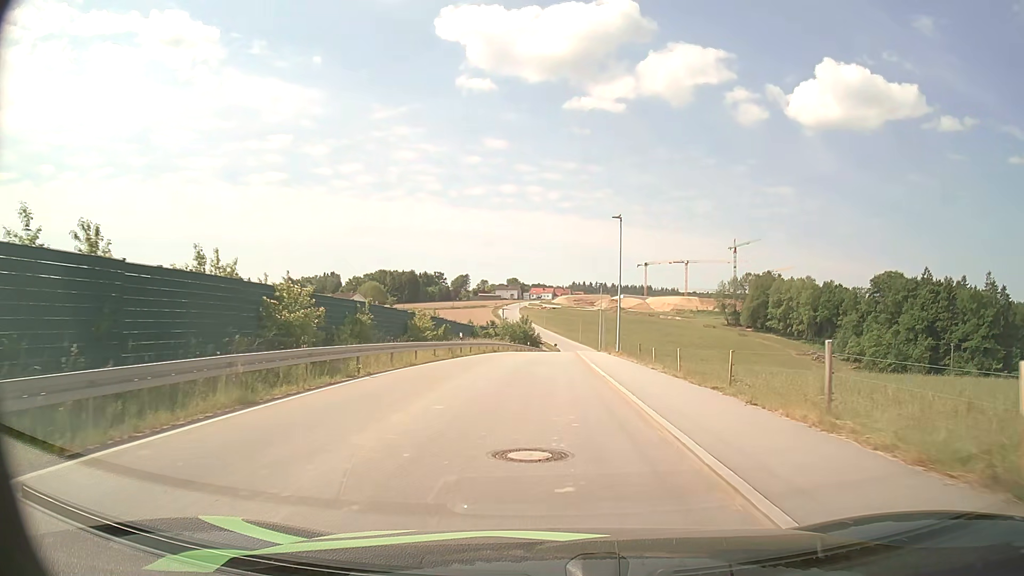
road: unclassified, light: Day
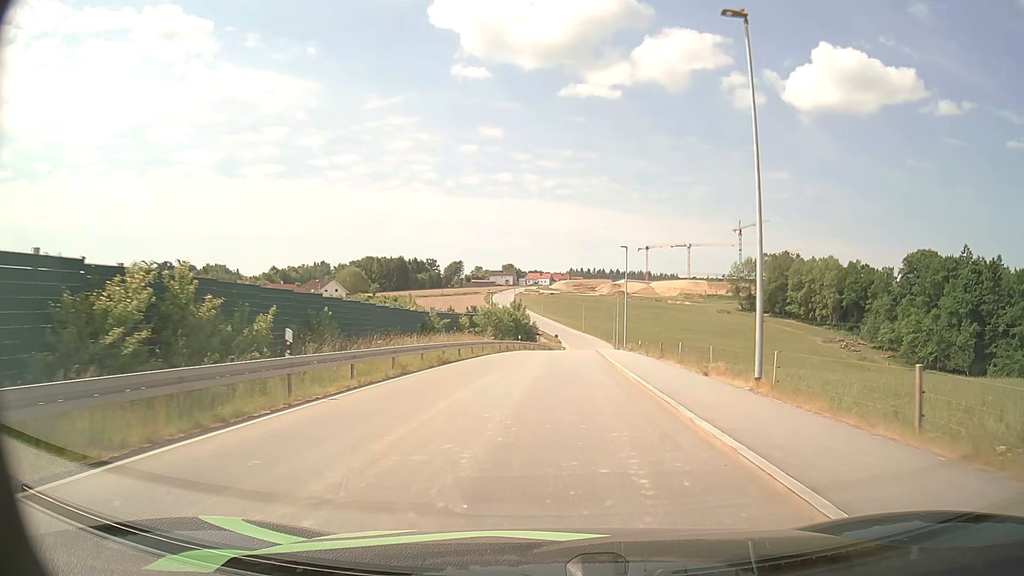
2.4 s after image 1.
(-0.2, +26.5) m; 0°
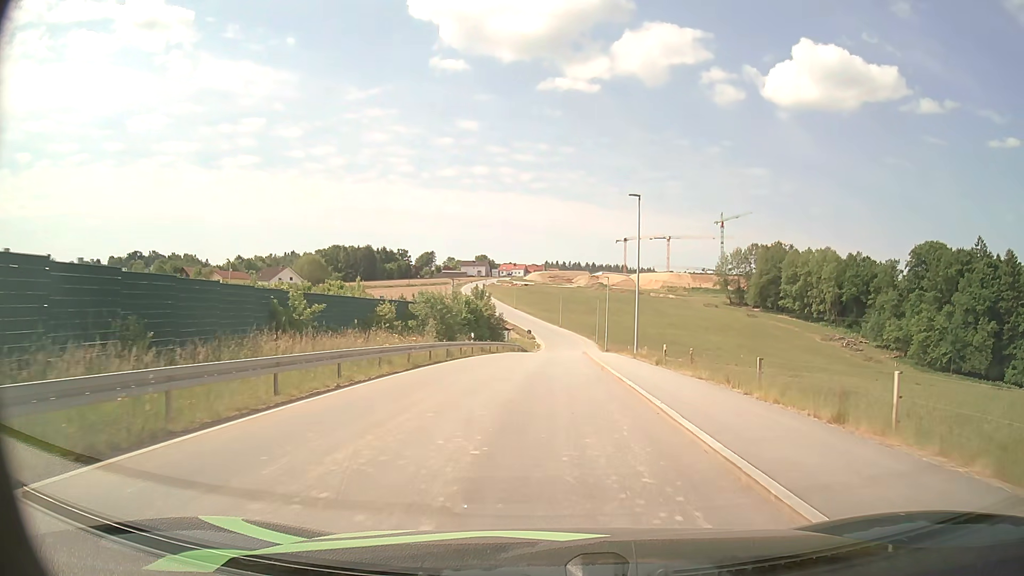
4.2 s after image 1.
(+0.4, +19.9) m; +2°
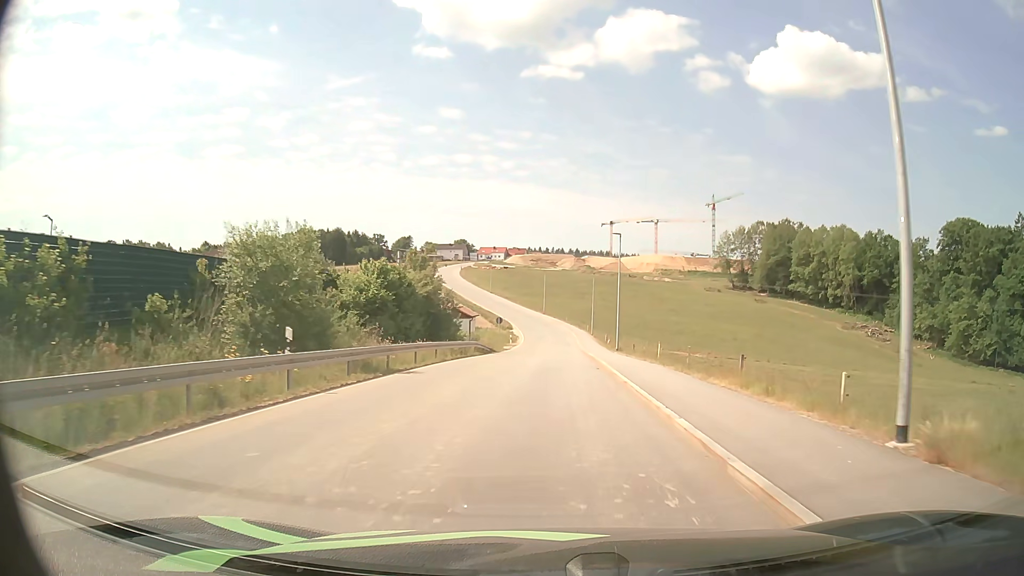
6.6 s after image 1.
(+0.4, +27.2) m; +1°
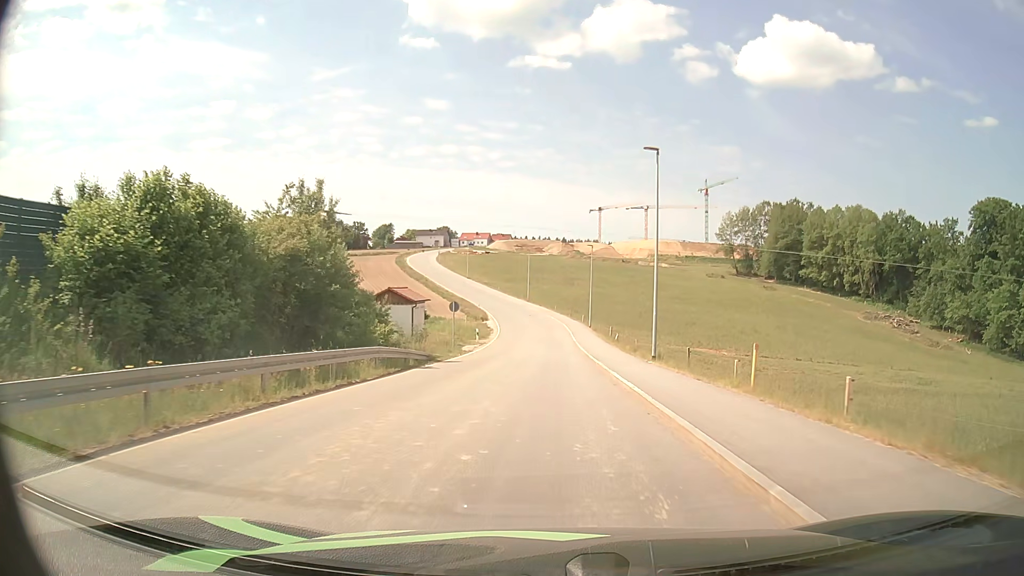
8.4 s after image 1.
(+0.2, +21.3) m; +1°
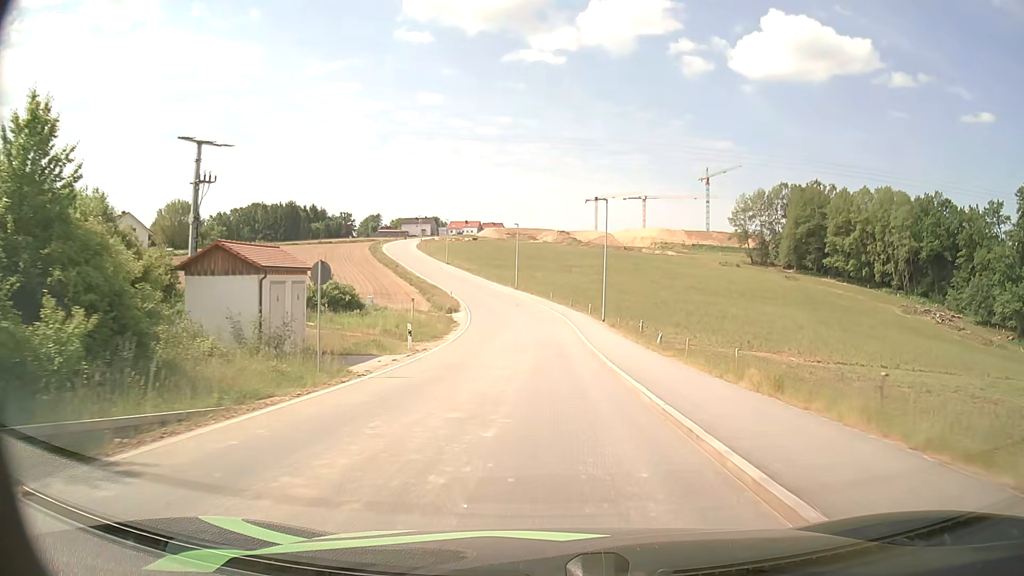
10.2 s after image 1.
(+0.1, +22.2) m; +1°
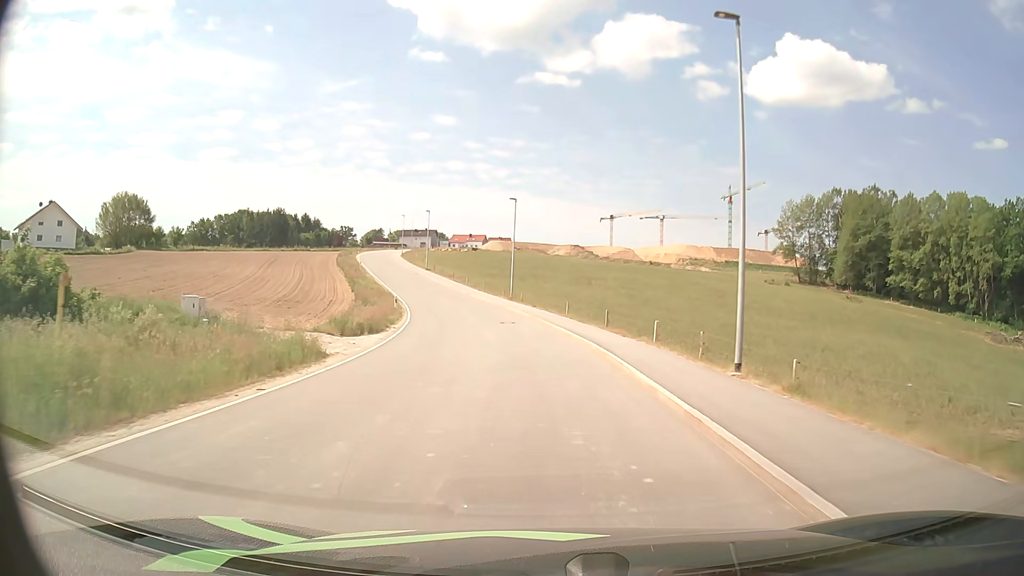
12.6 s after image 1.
(-0.1, +30.6) m; -1°
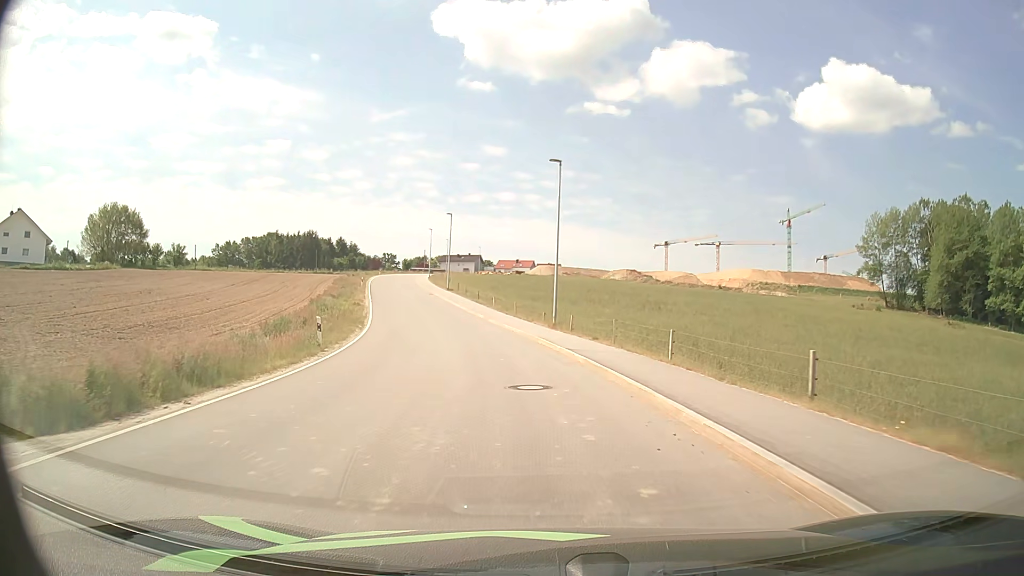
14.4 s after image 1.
(-0.6, +21.9) m; -4°
(0, +10) (-1, +20) (-3, +30) (-6, +39) (-9, +49) (-11, +59) (-14, +68) (-17, +78) (-19, +88) (-21, +97) m
